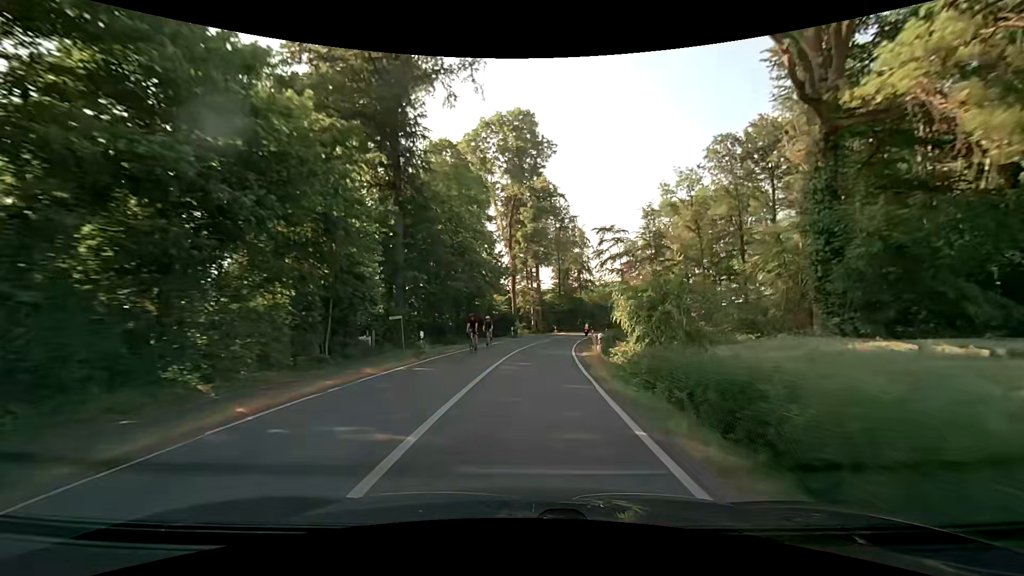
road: secondary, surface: asphalt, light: Day
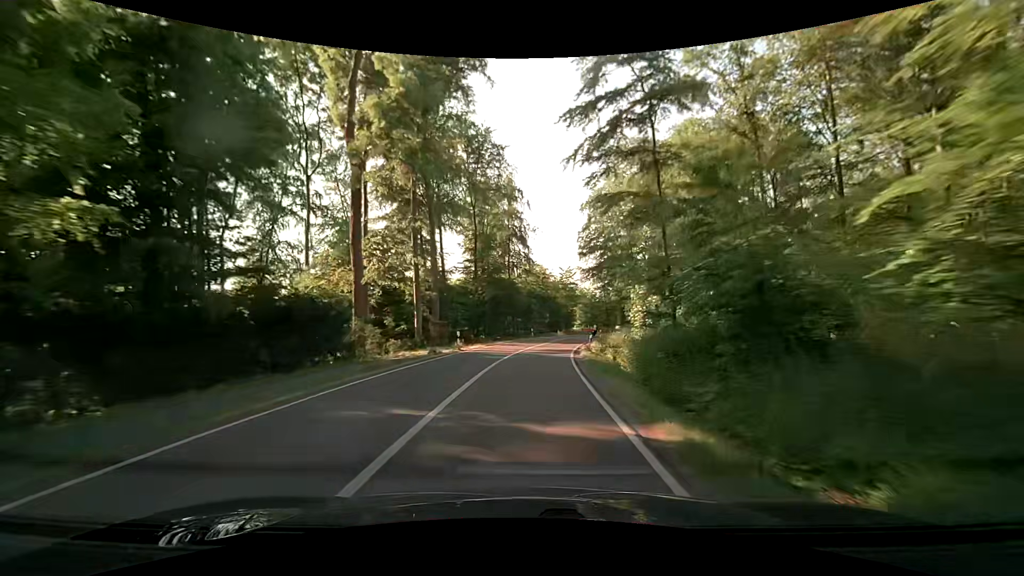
(+3.6, +43.8) m; +10°
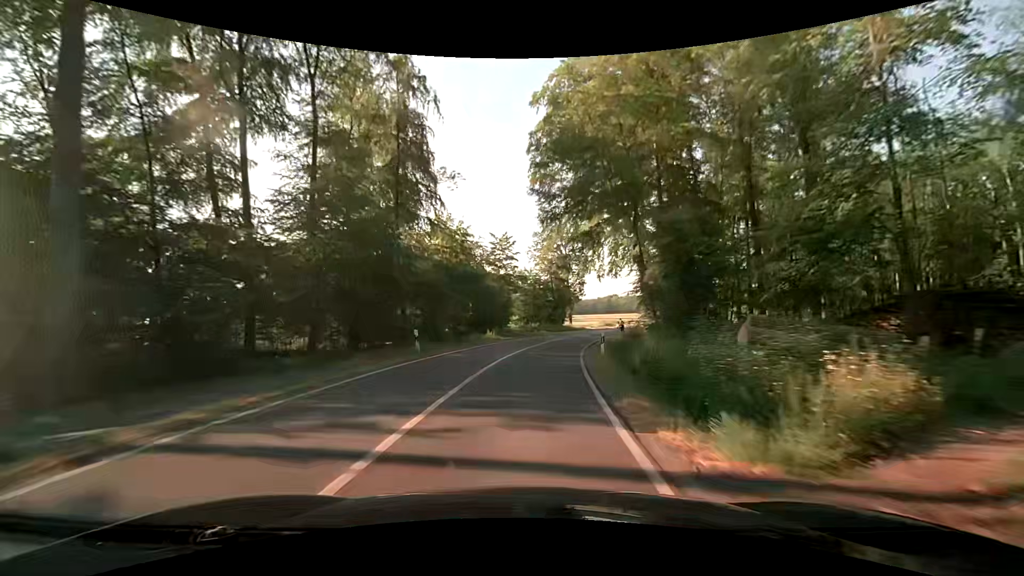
(+1.8, +32.9) m; +7°
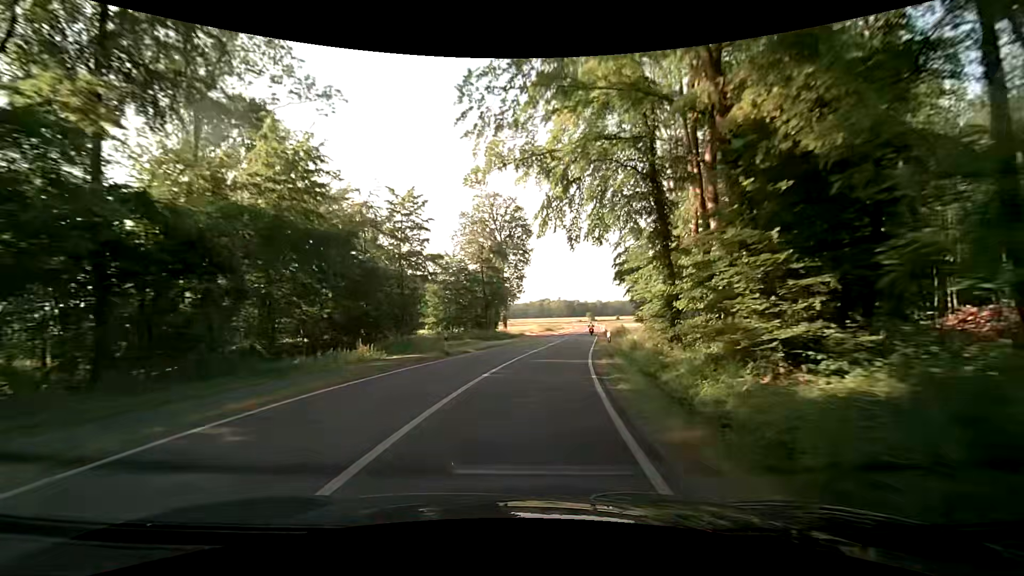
(+1.4, +21.9) m; +7°
(0, +10) (+1, +20) (+3, +30) (+4, +40) (+6, +50) (+8, +59) (+10, +69) (+11, +79) (+13, +89) (+15, +99) m
